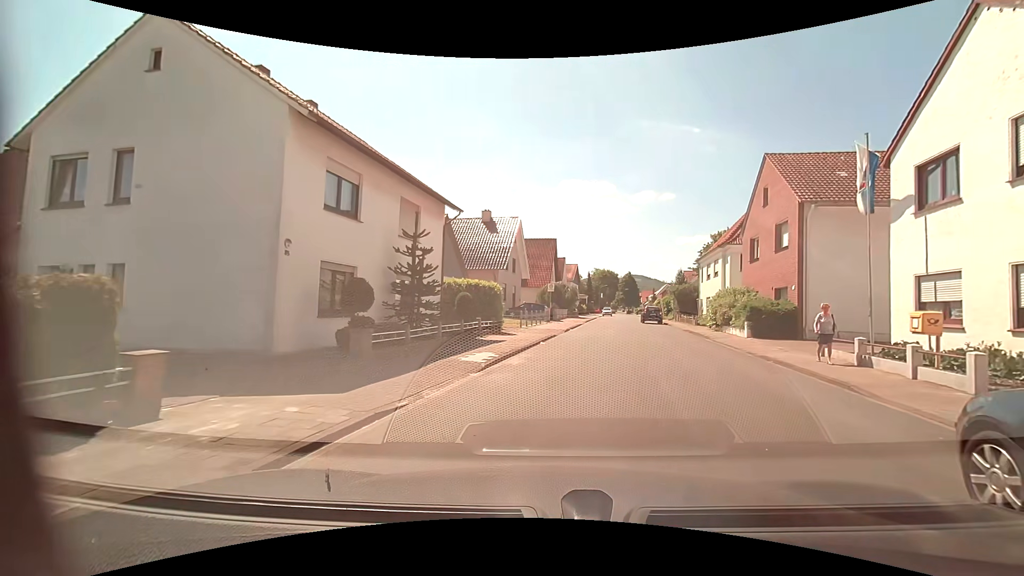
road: residential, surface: asphalt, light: Day
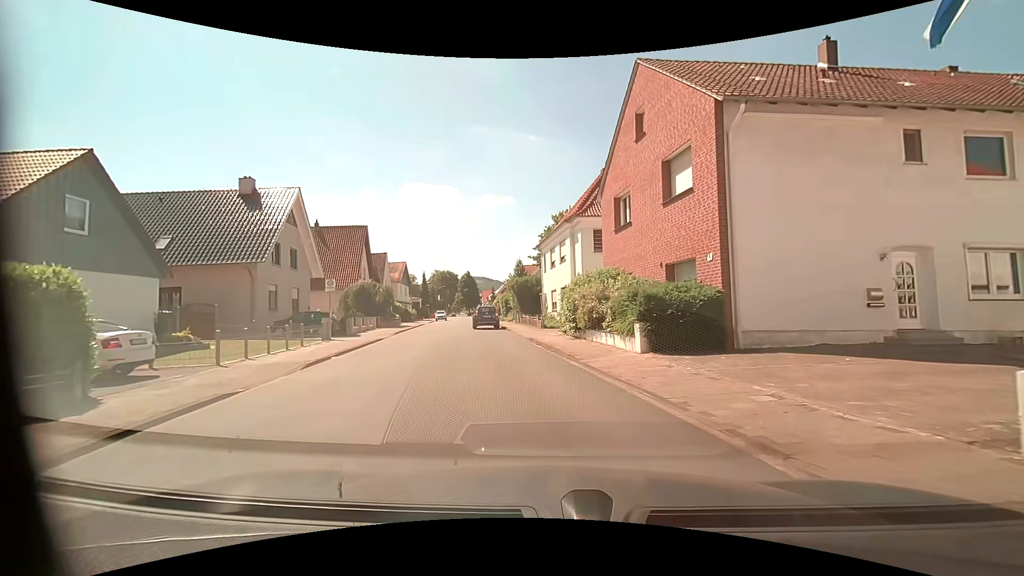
(+2.7, +13.4) m; +17°
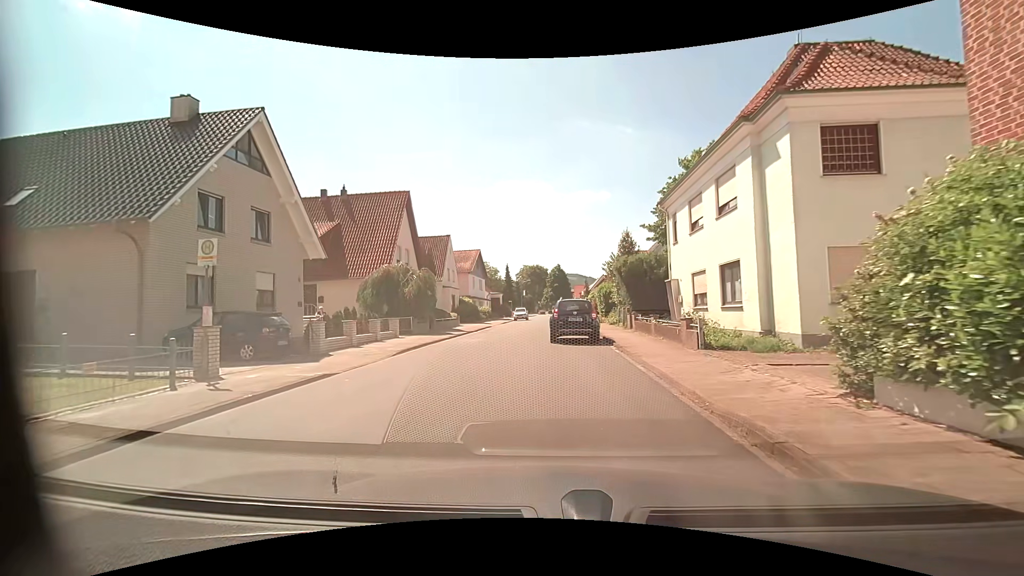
(-1.4, +15.8) m; -11°
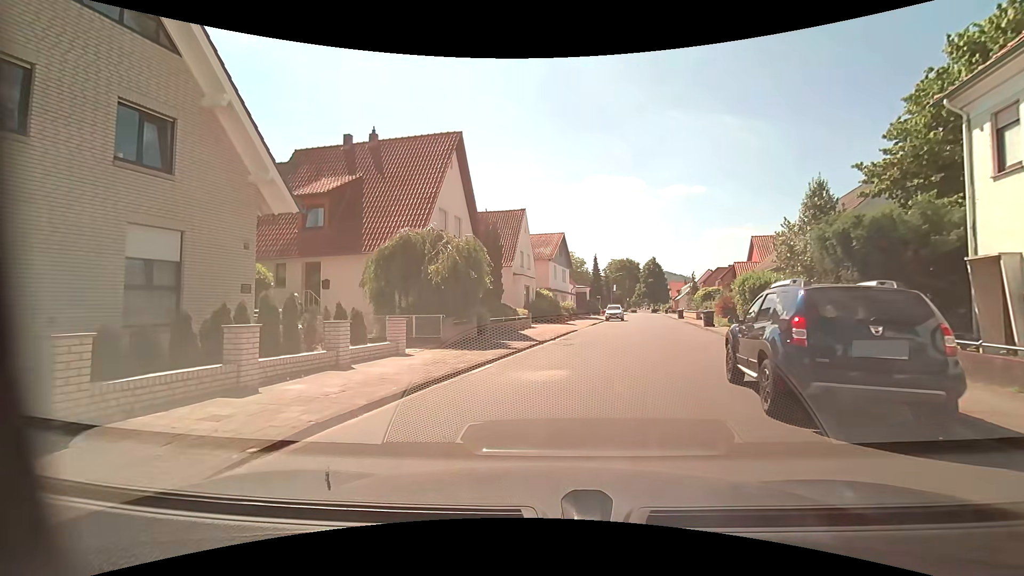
(-1.0, +11.9) m; -9°
(0, +10) (+3, +20) (+6, +29) (+9, +39) (+10, +49) (+12, +58) (+14, +68) (+16, +78) (+18, +88) (+20, +98) m
